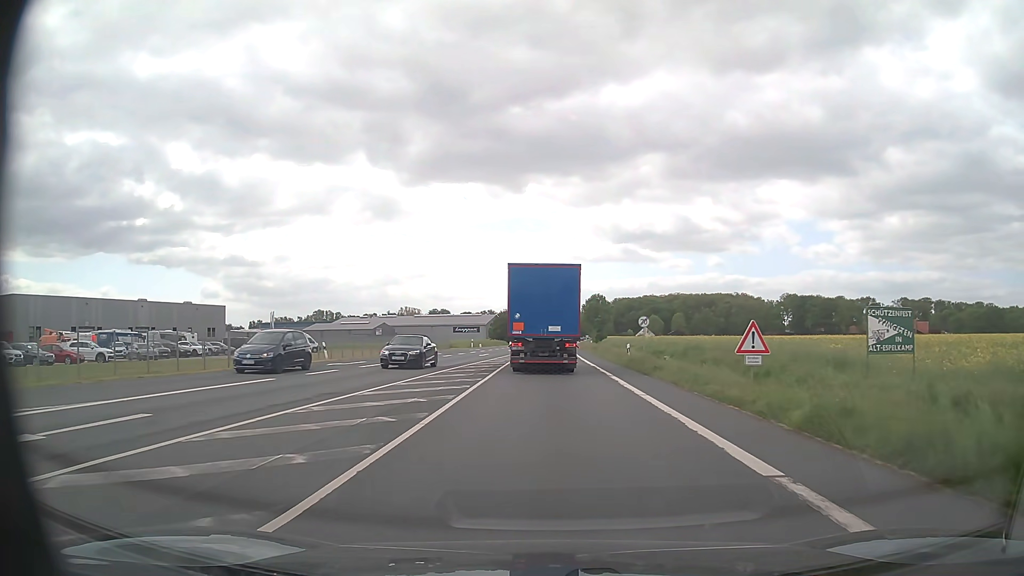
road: primary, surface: asphalt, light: Day
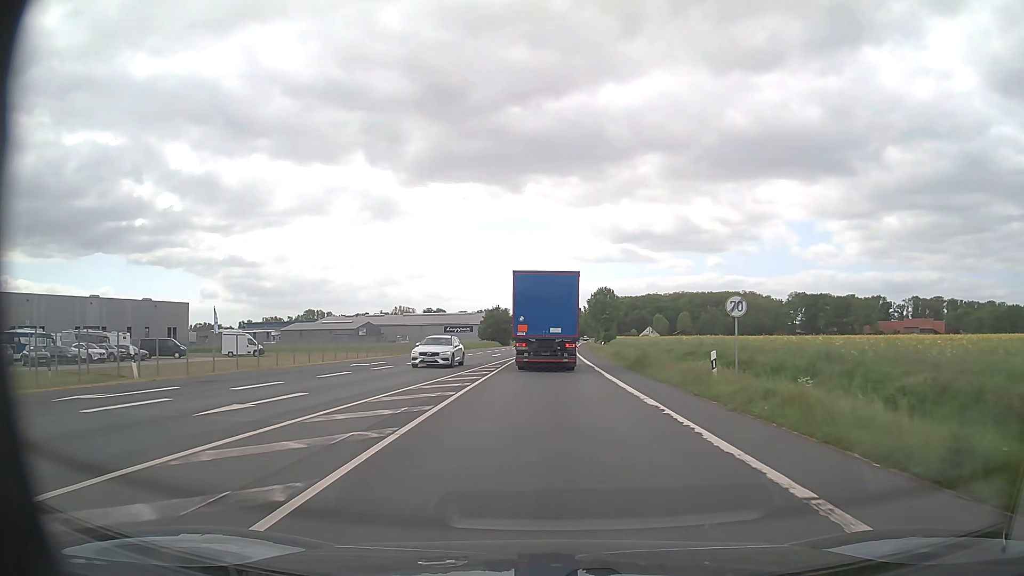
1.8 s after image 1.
(0.0, +19.3) m; 0°
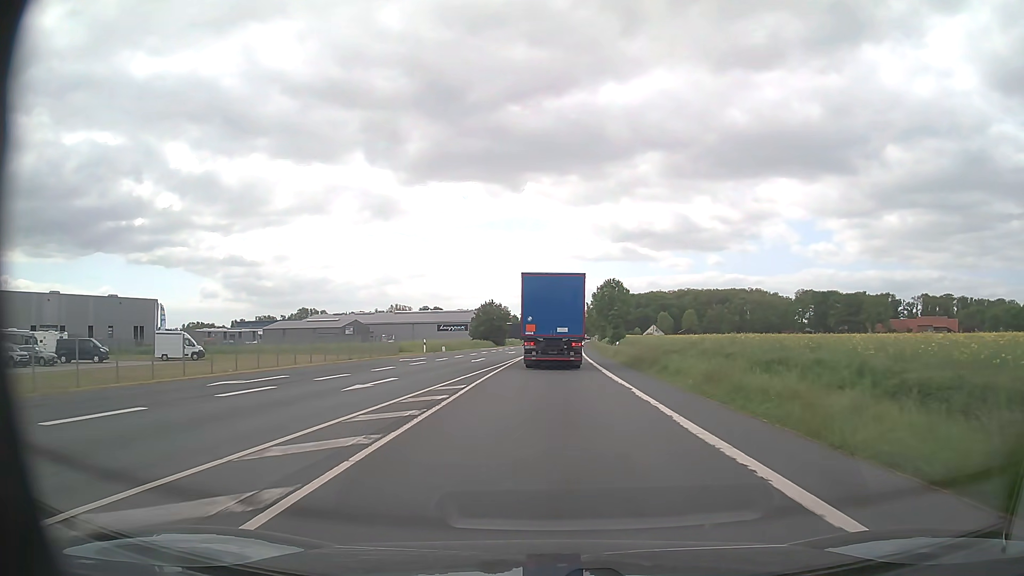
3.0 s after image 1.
(0.0, +14.1) m; 0°
(0, +10) (0, +20) (0, +30) (0, +40) (0, +50) (+1, +60) (+1, +70) (+2, +80) (+2, +90) (+3, +100) m
